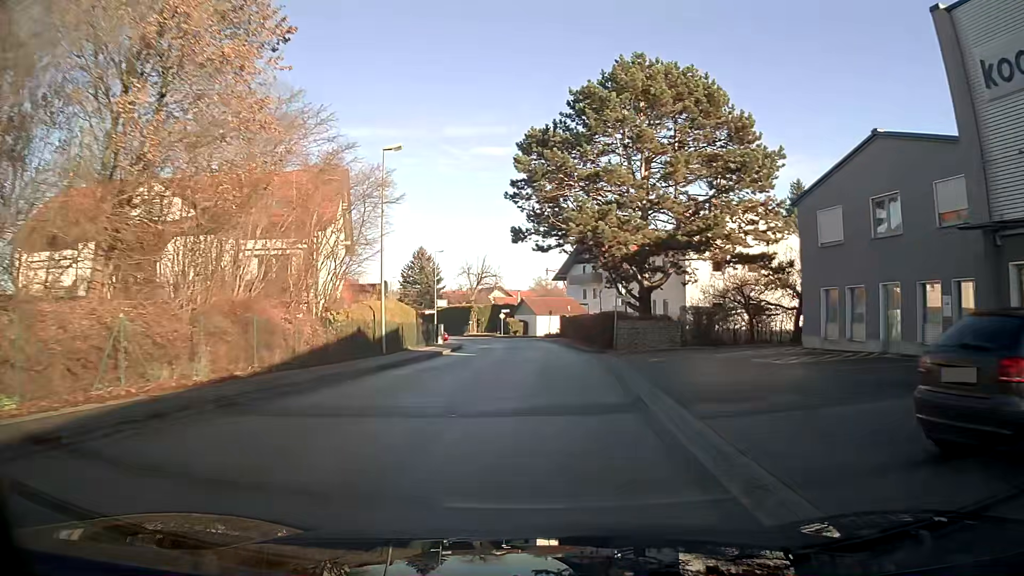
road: unclassified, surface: asphalt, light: Day
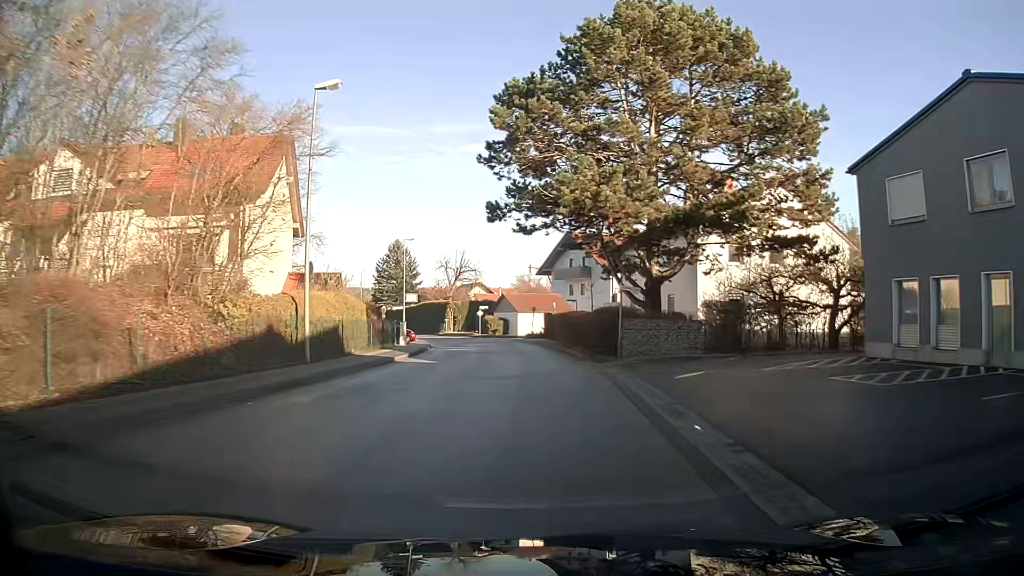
(+0.1, +7.1) m; +1°
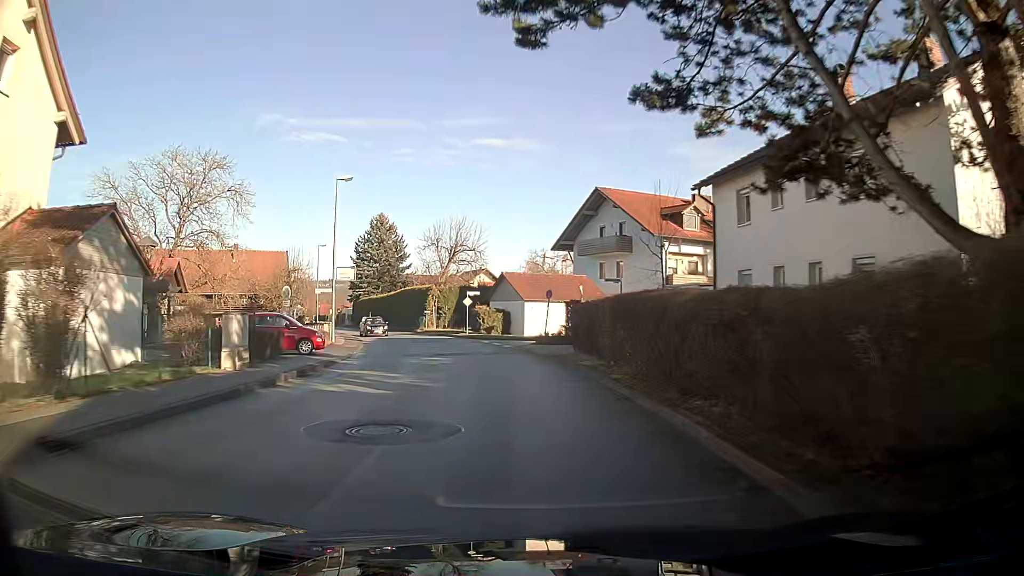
(-0.1, +21.9) m; -2°
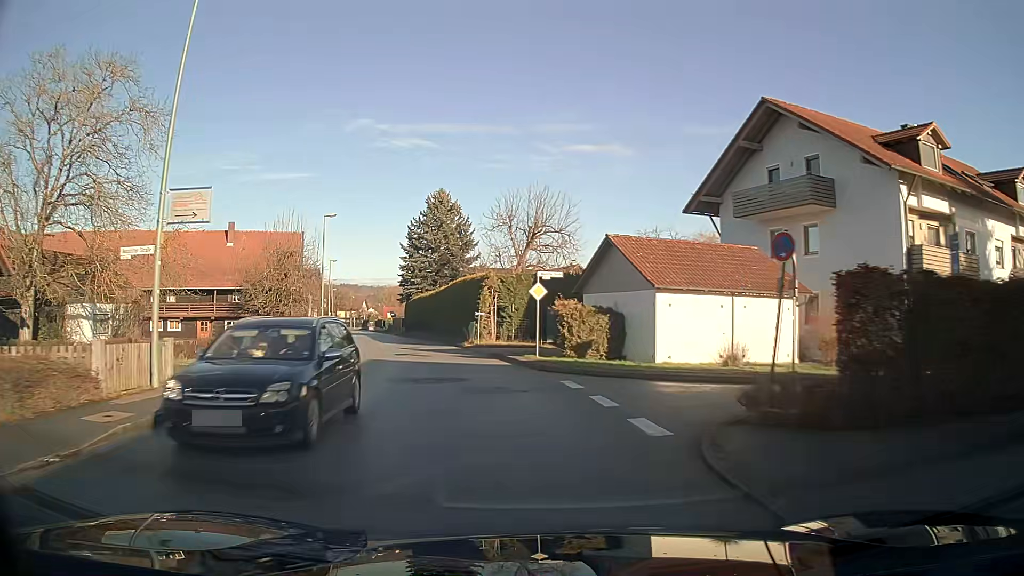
(-1.4, +21.8) m; -9°
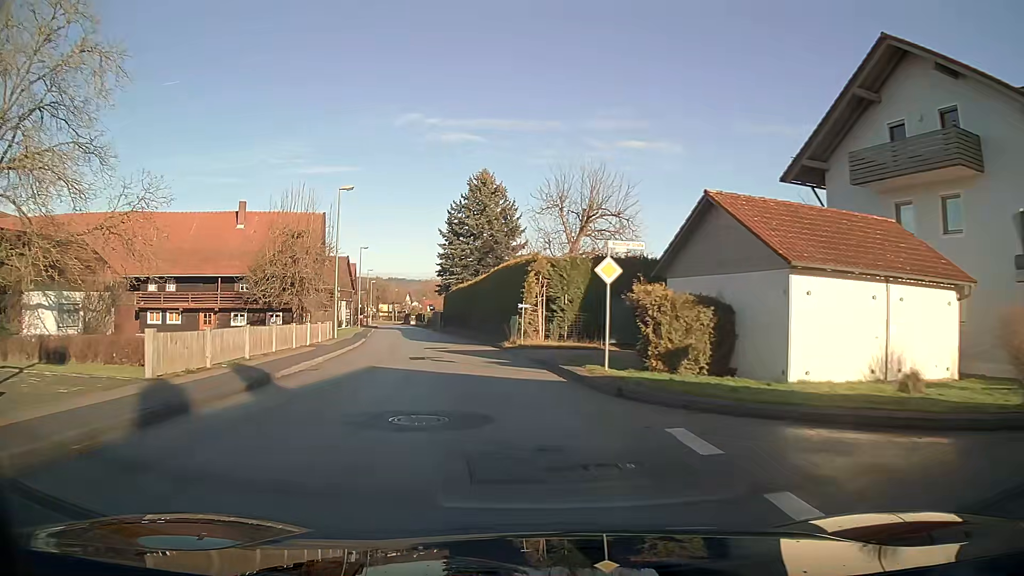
(-0.2, +7.3) m; -4°
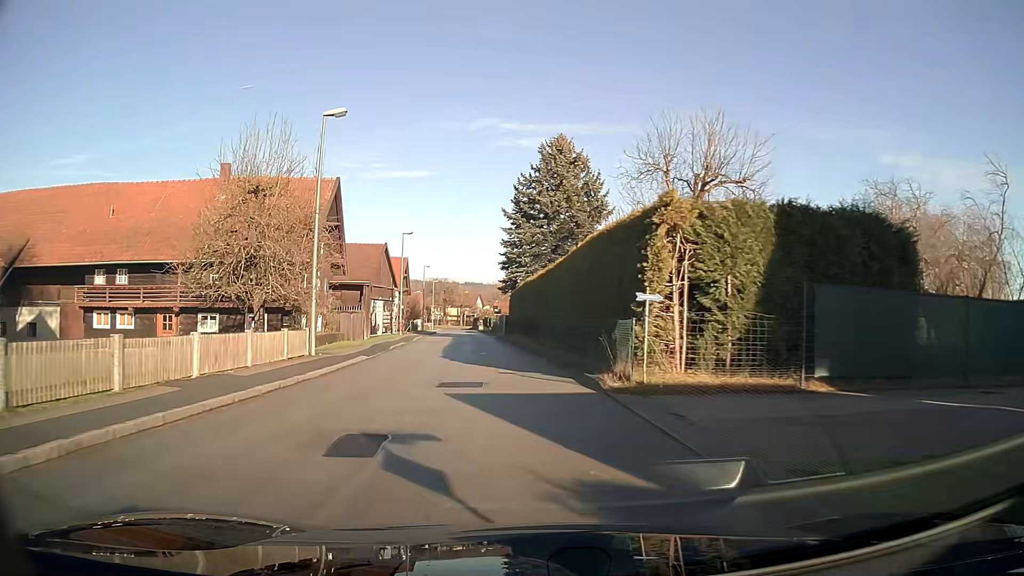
(-0.9, +14.7) m; -6°
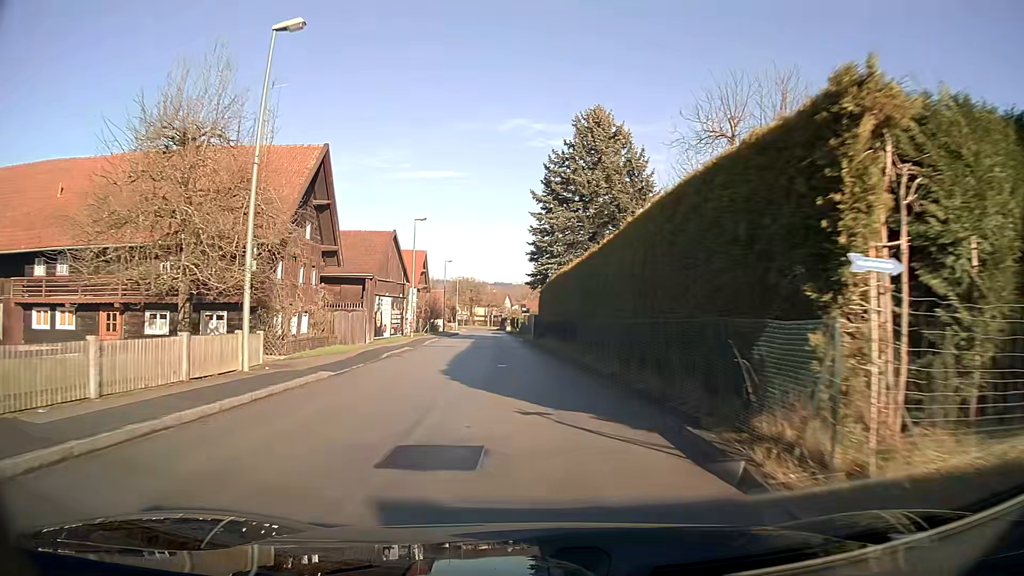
(-0.1, +7.5) m; -2°
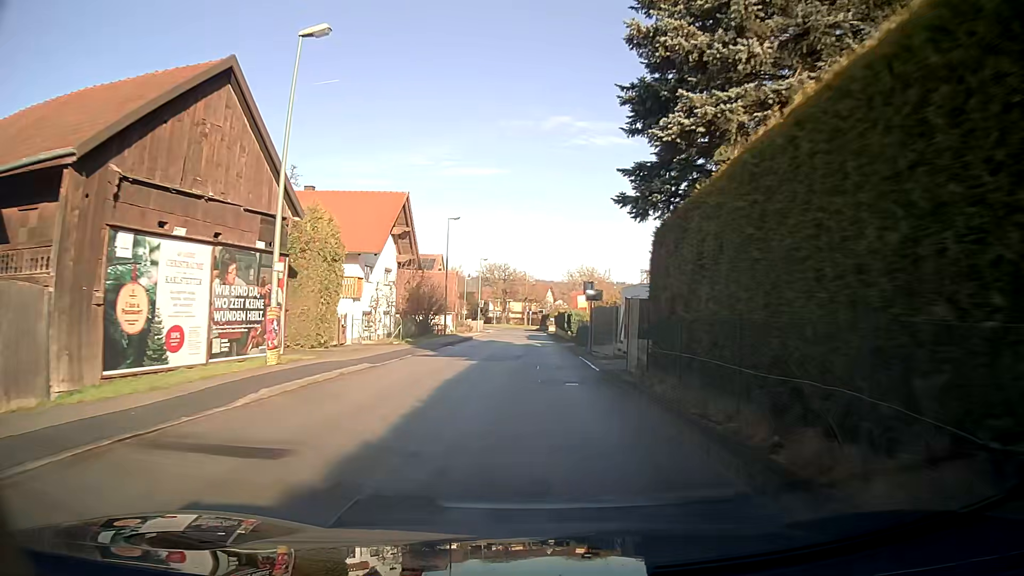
(-1.1, +30.6) m; -3°
